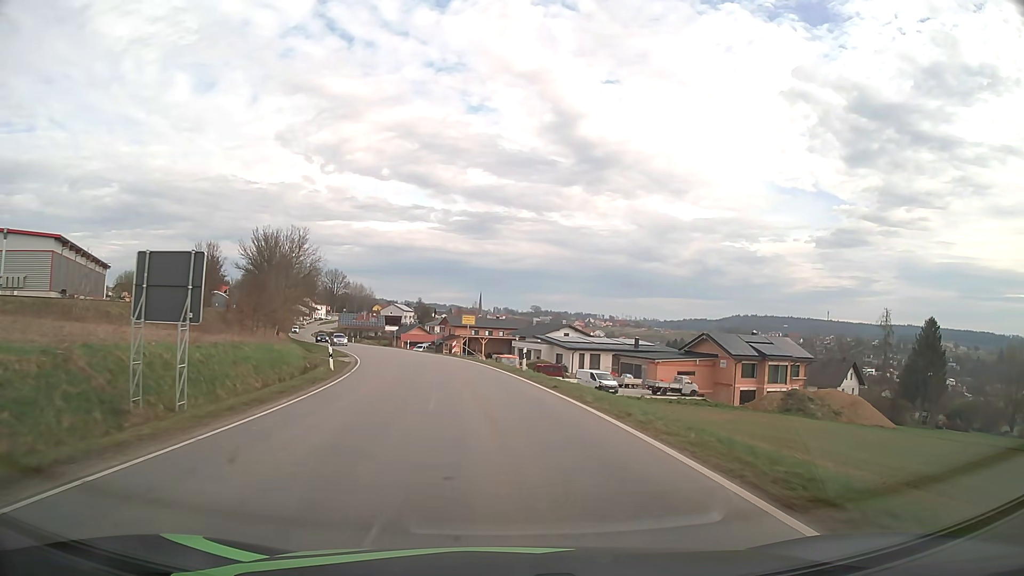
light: Day
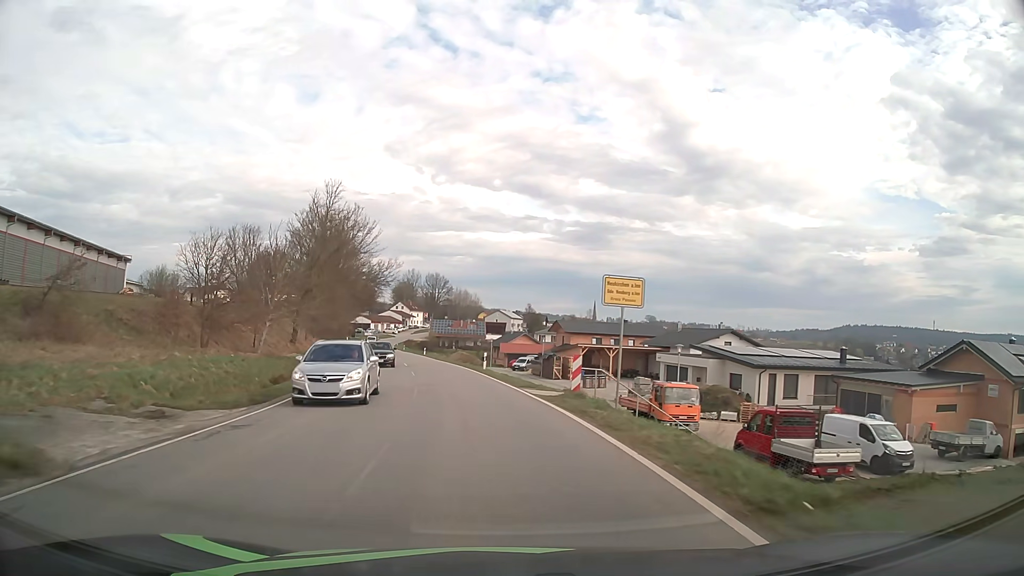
(-2.5, +32.2) m; -9°
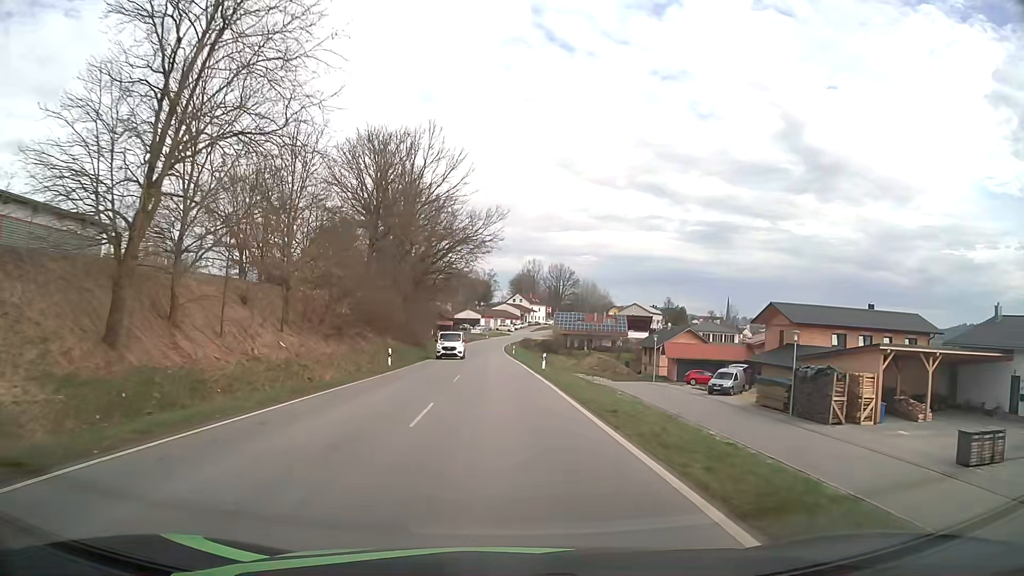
(-4.9, +41.8) m; -11°
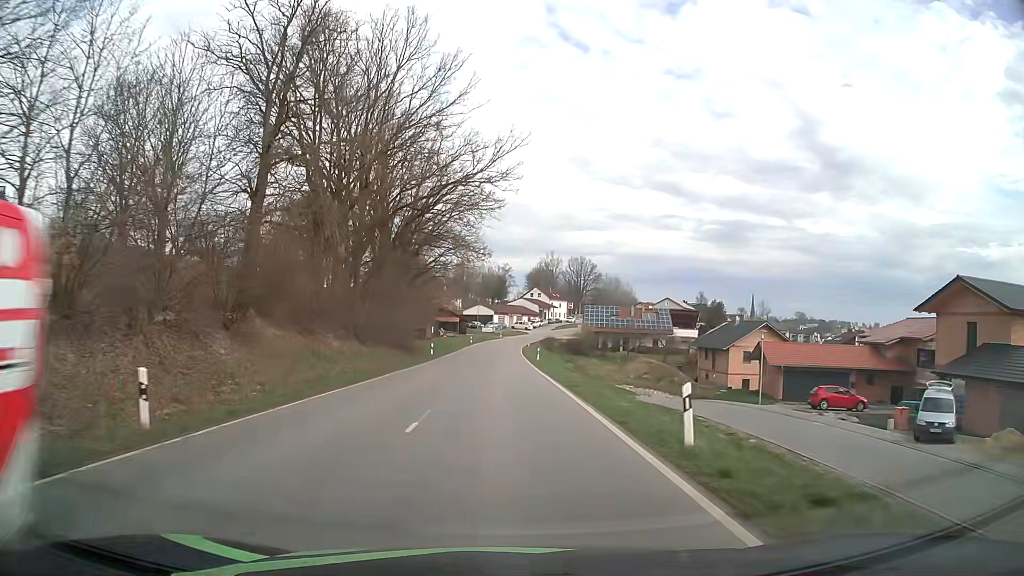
(-0.4, +24.6) m; -1°
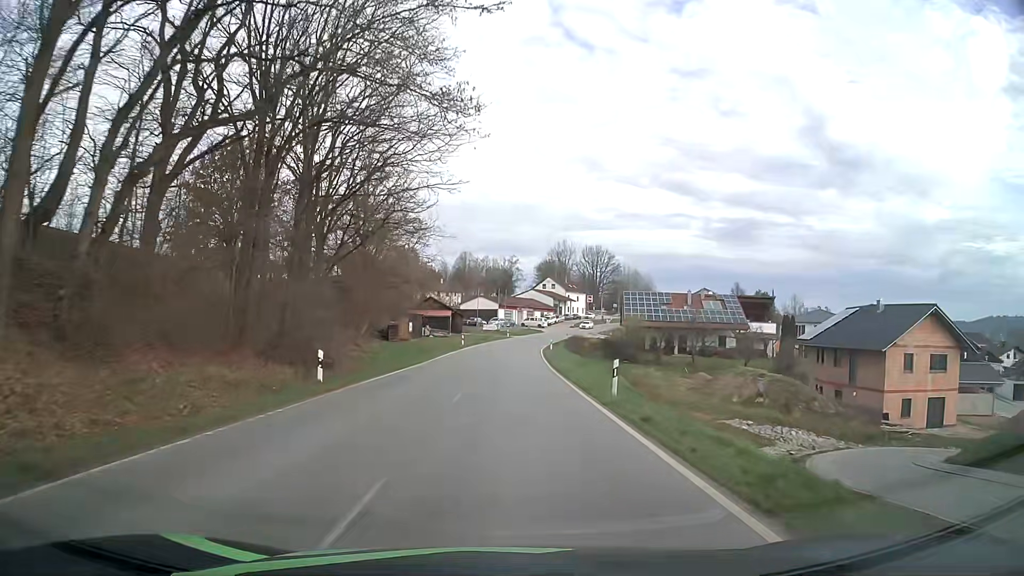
(-0.3, +31.3) m; 0°
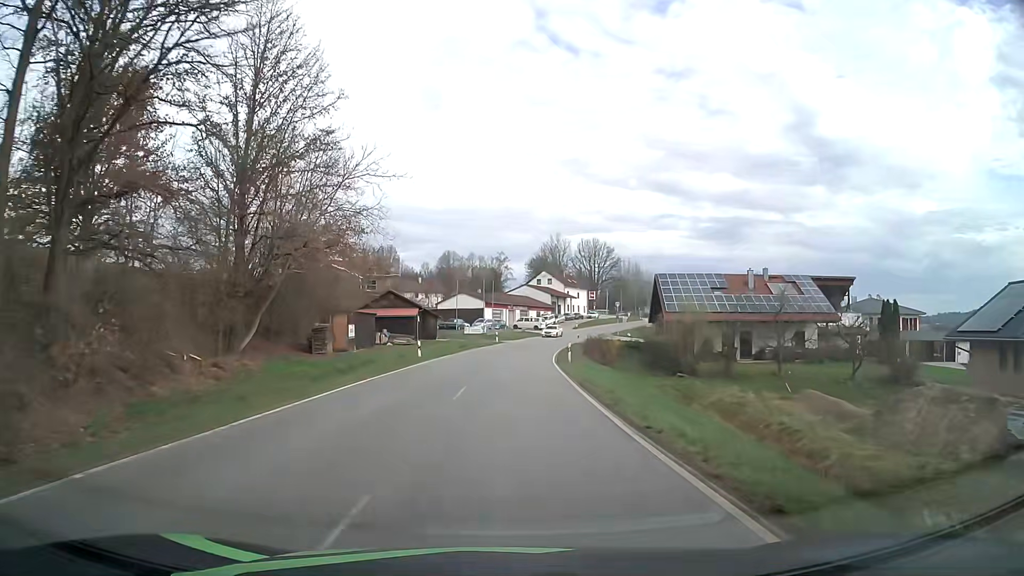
(0.0, +24.4) m; +1°
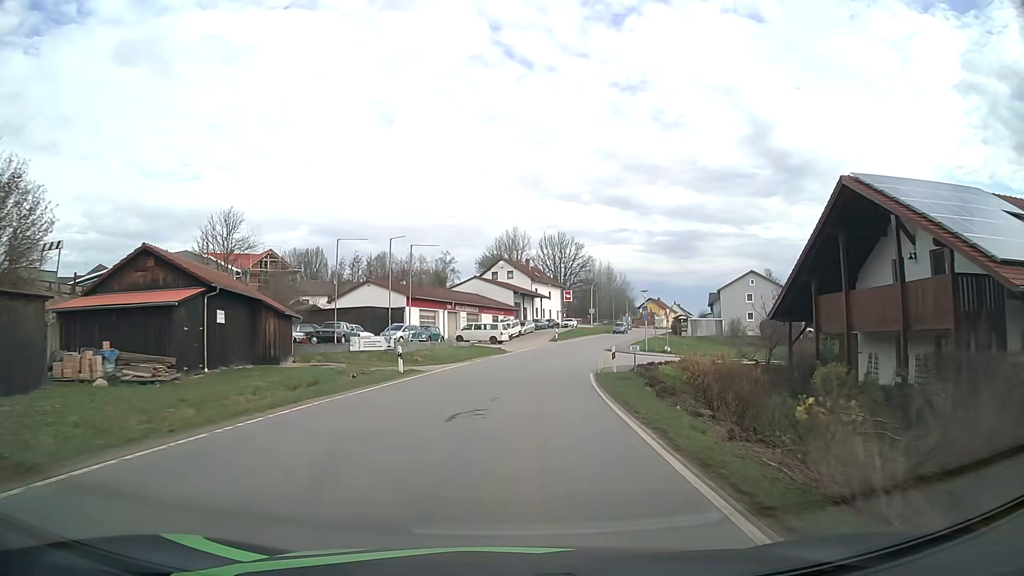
(+0.9, +40.4) m; +4°
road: tertiary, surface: asphalt
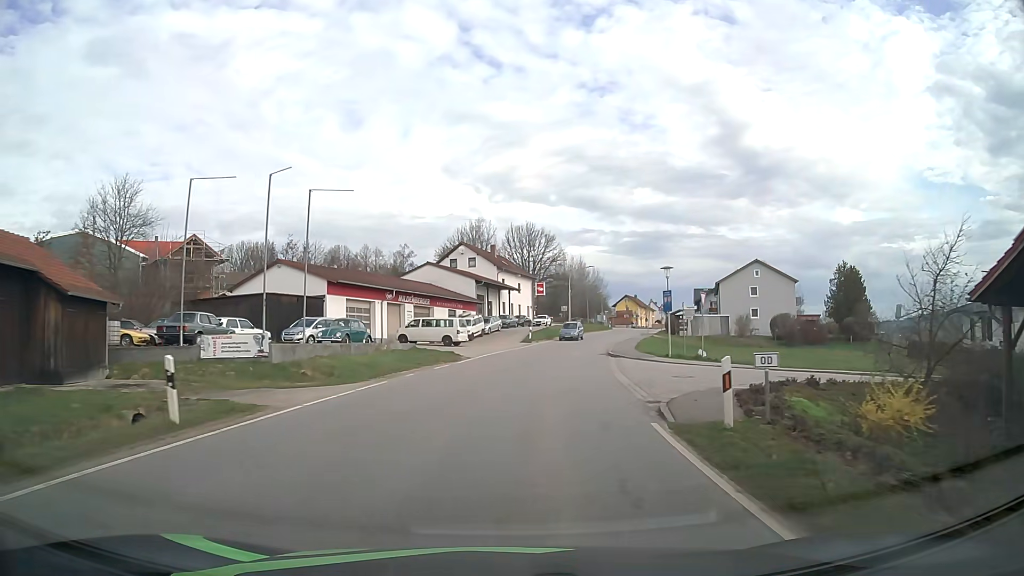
(+0.4, +15.8) m; +3°
(0, +10) (+1, +20) (+2, +30) (+4, +40) (+6, +50) (+8, +59) (+11, +69) (+14, +78) (+17, +88) (+20, +98) m
